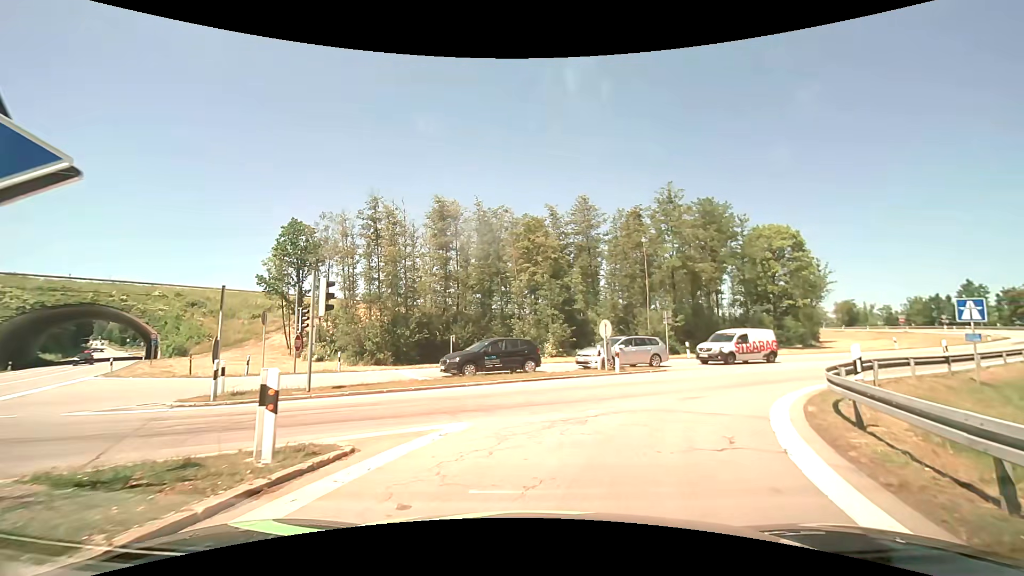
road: motorway_link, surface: asphalt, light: Day
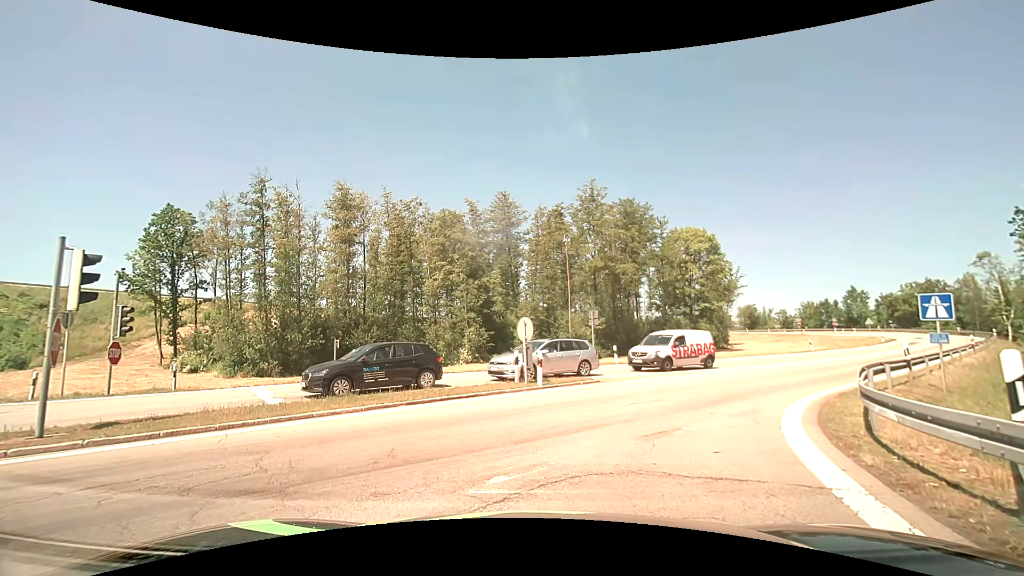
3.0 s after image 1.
(+0.4, +4.5) m; +7°
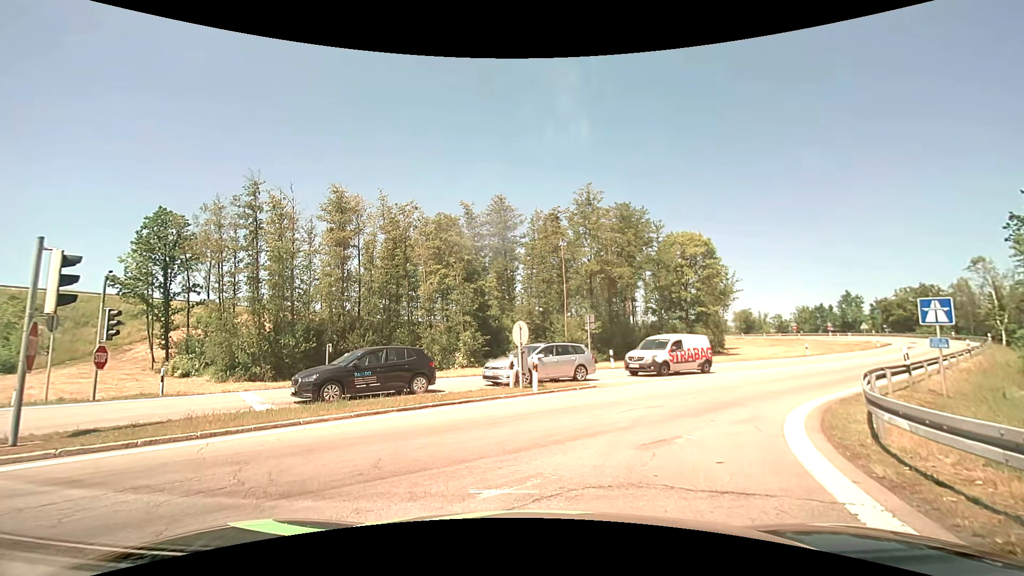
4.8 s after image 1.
(0.0, +0.3) m; 0°
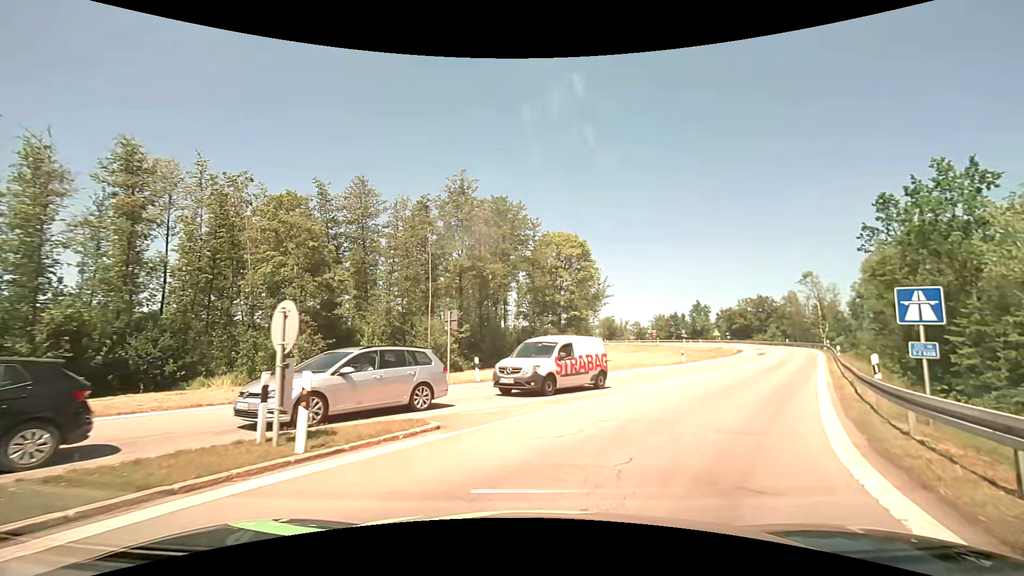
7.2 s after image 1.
(+1.2, +7.7) m; +17°
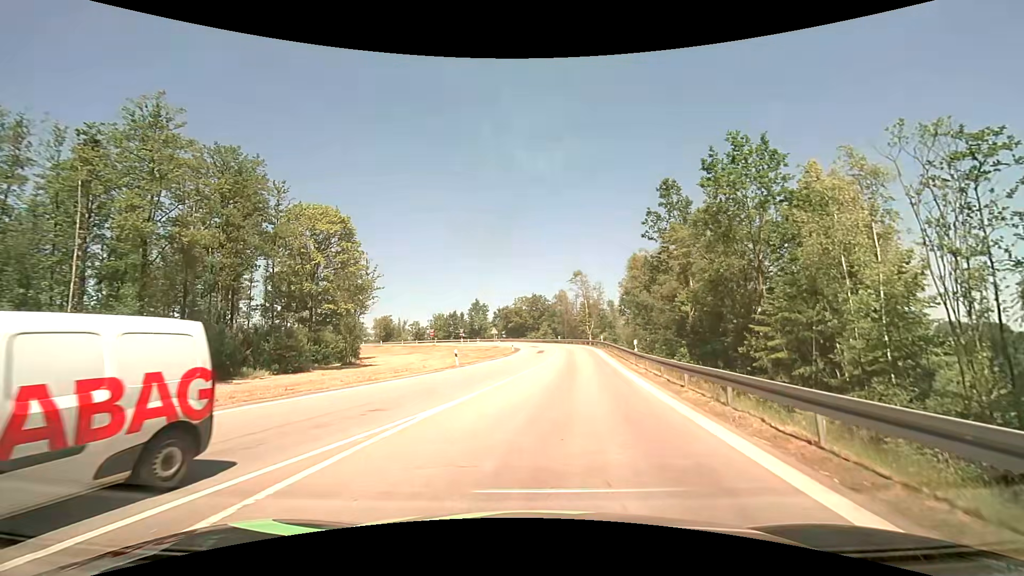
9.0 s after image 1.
(+2.8, +11.5) m; +24°
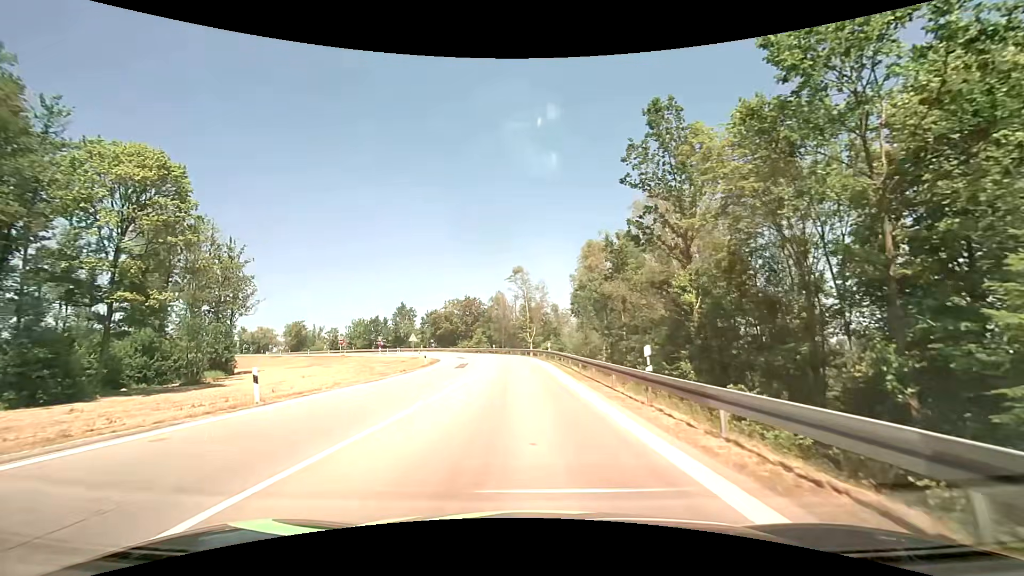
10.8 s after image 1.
(+1.4, +16.2) m; +7°
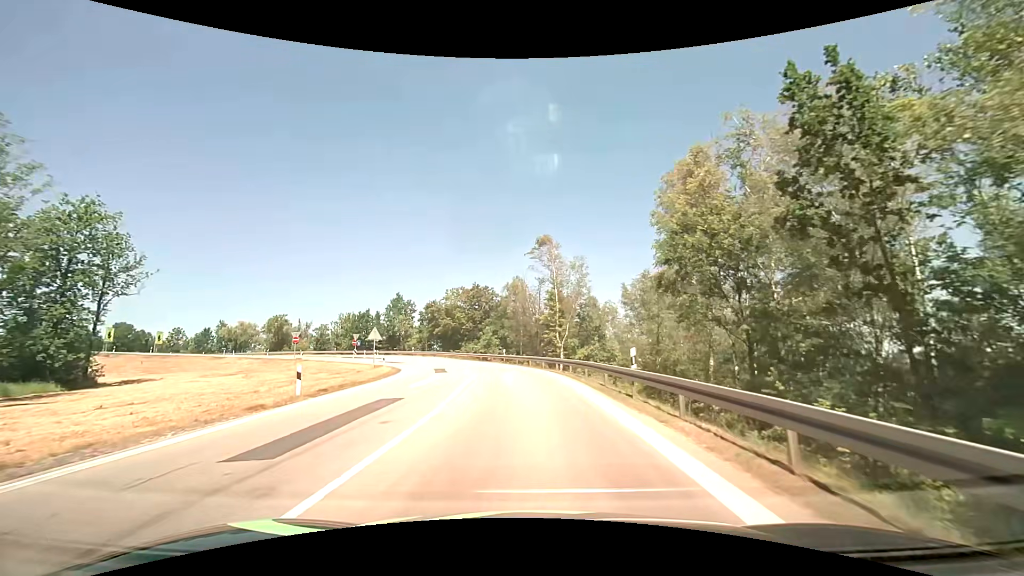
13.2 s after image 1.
(-0.7, +25.9) m; -2°
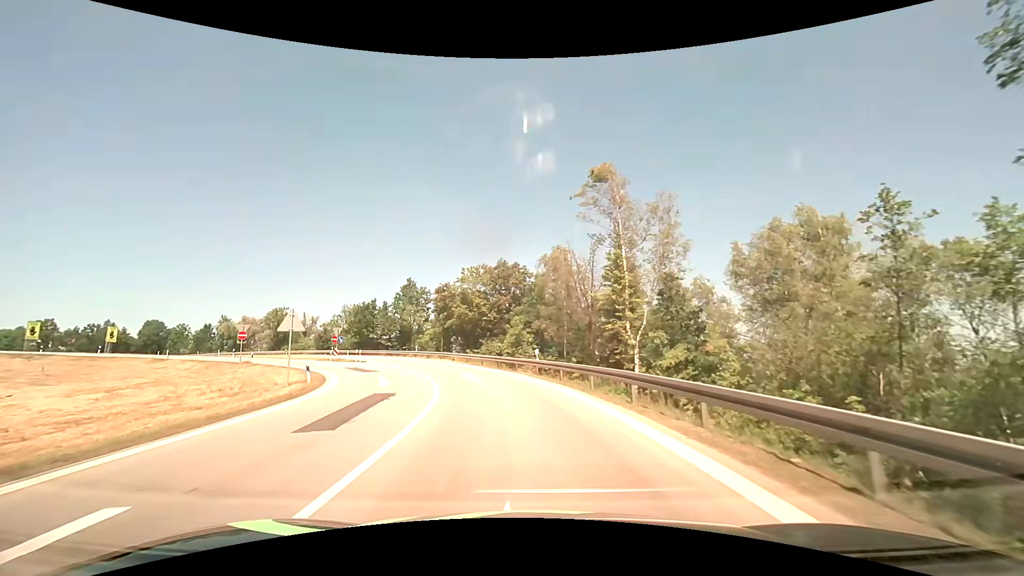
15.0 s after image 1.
(-0.7, +20.8) m; -5°
(0, +10) (-1, +20) (-4, +30) (-7, +39) (-12, +48) (-17, +56) (-23, +64) (-30, +72) (-37, +79) (-45, +85) m
